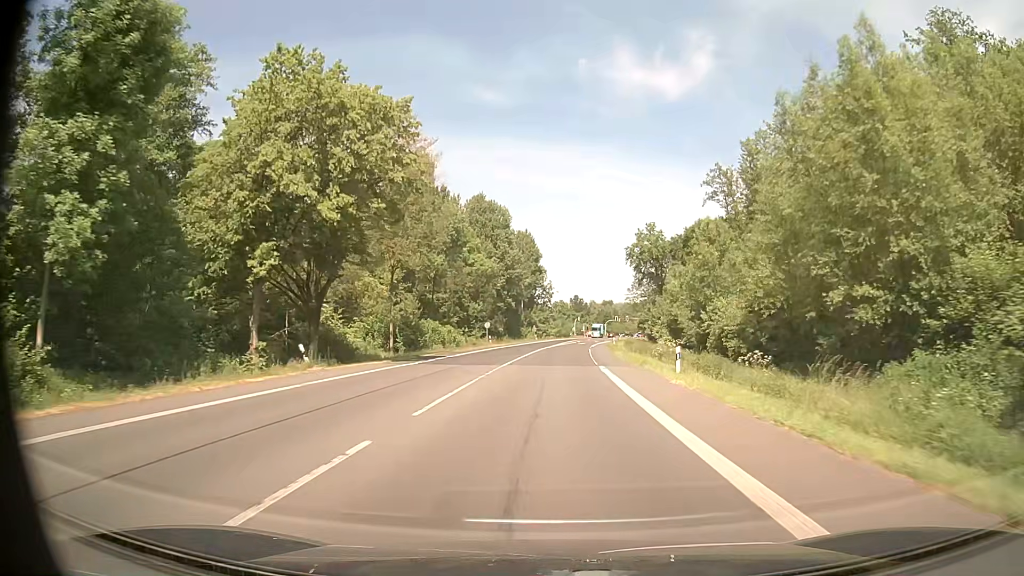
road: primary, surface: asphalt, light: Day
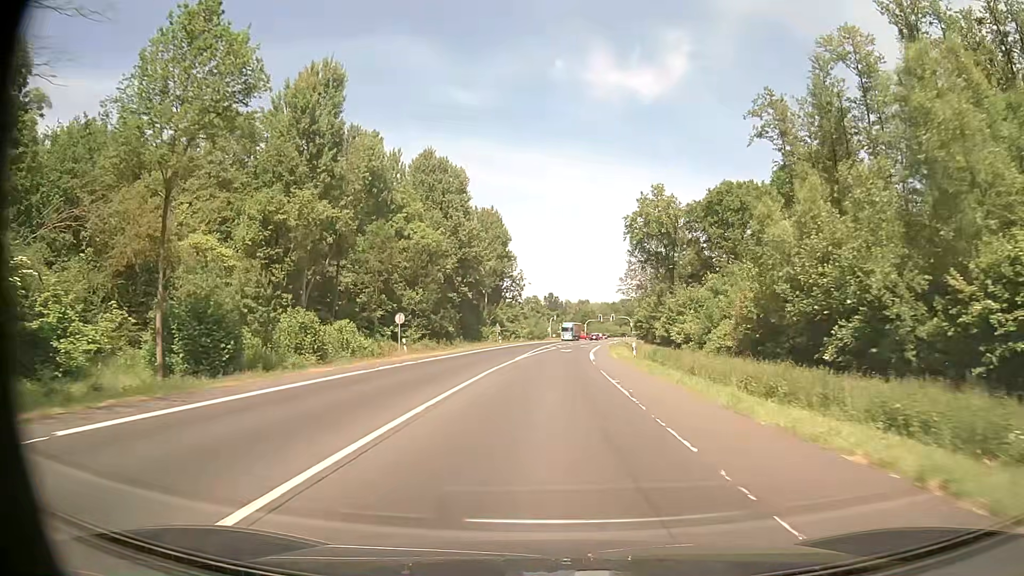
(+0.7, +33.2) m; +2°
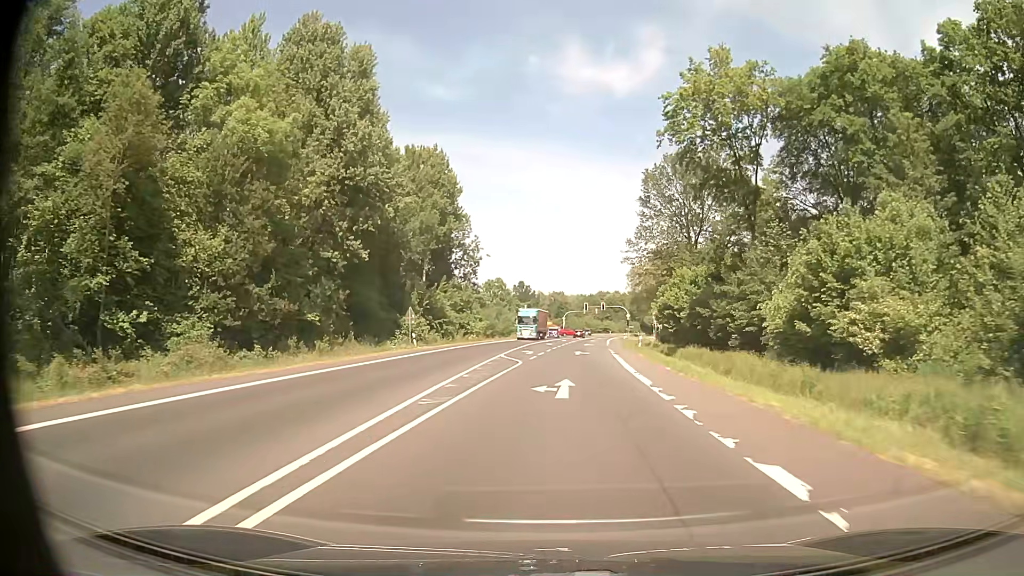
(+0.8, +43.8) m; +2°
(0, +10) (0, +20) (0, +30) (0, +40) (0, +50) (0, +60) (+1, +70) (+1, +80) (+2, +90) (+3, +100) m
